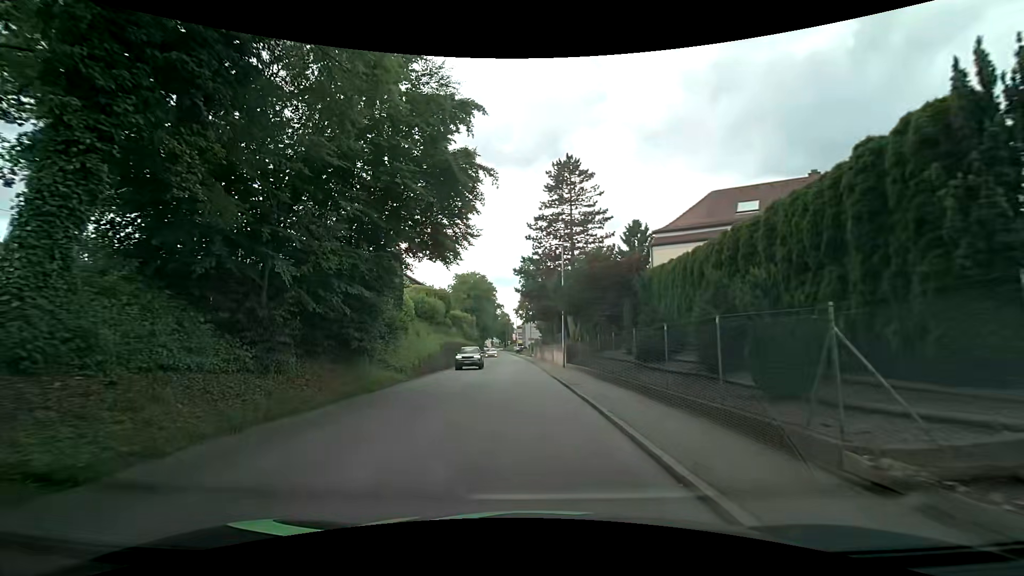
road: tertiary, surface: asphalt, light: Day
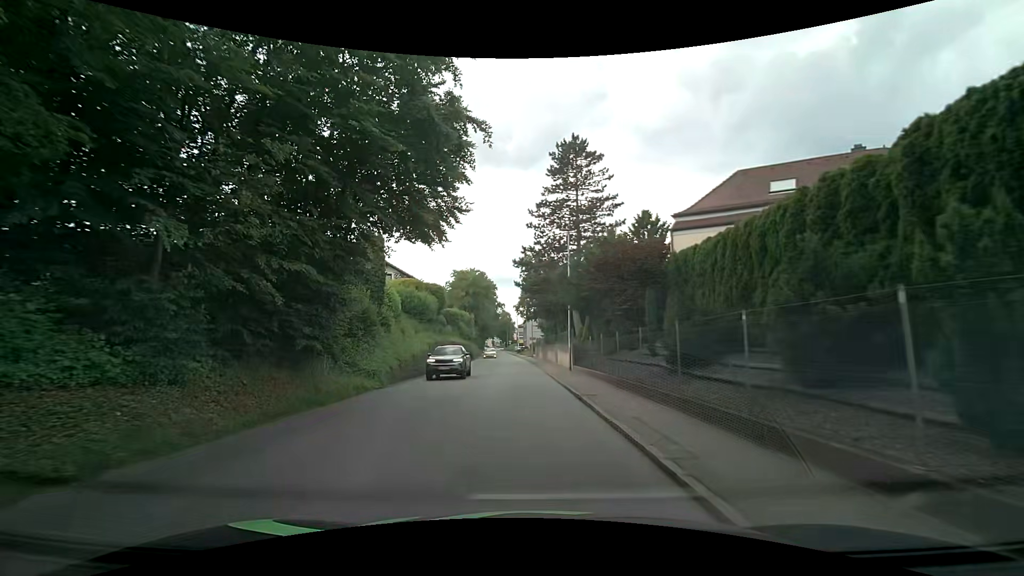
(0.0, +4.1) m; -1°
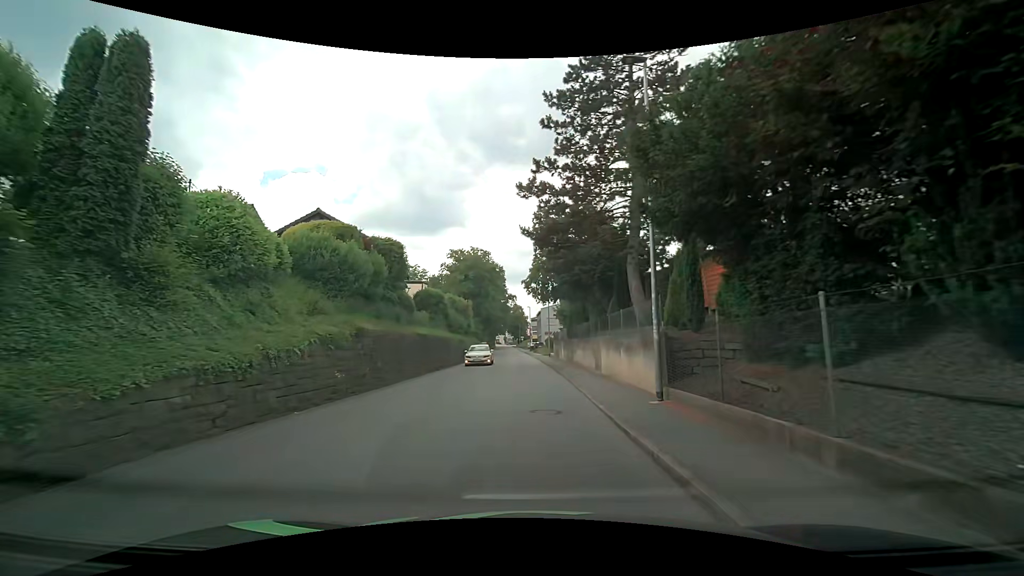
(-0.1, +17.2) m; -2°
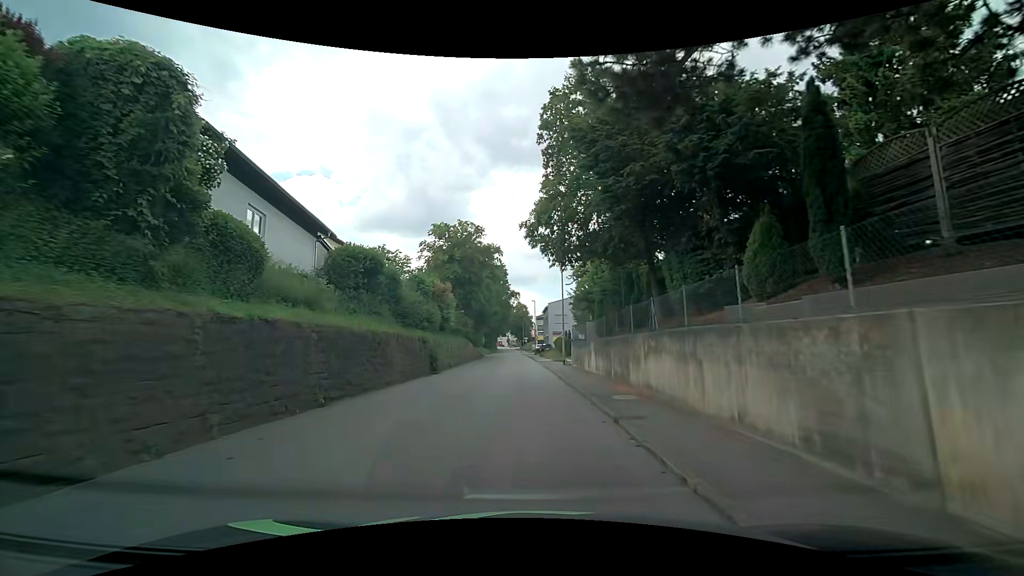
(0.0, +16.7) m; 0°
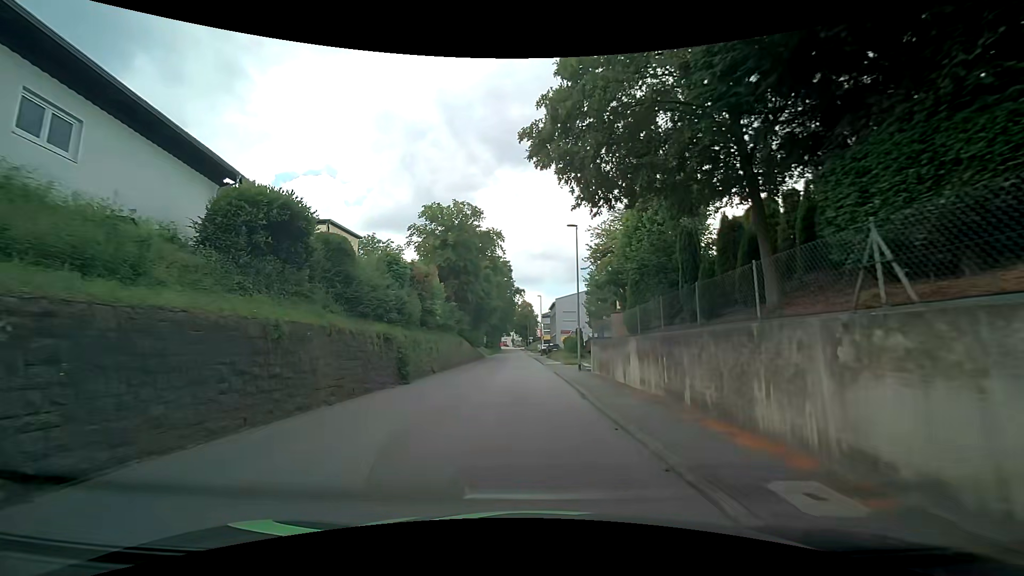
(0.0, +7.8) m; -1°
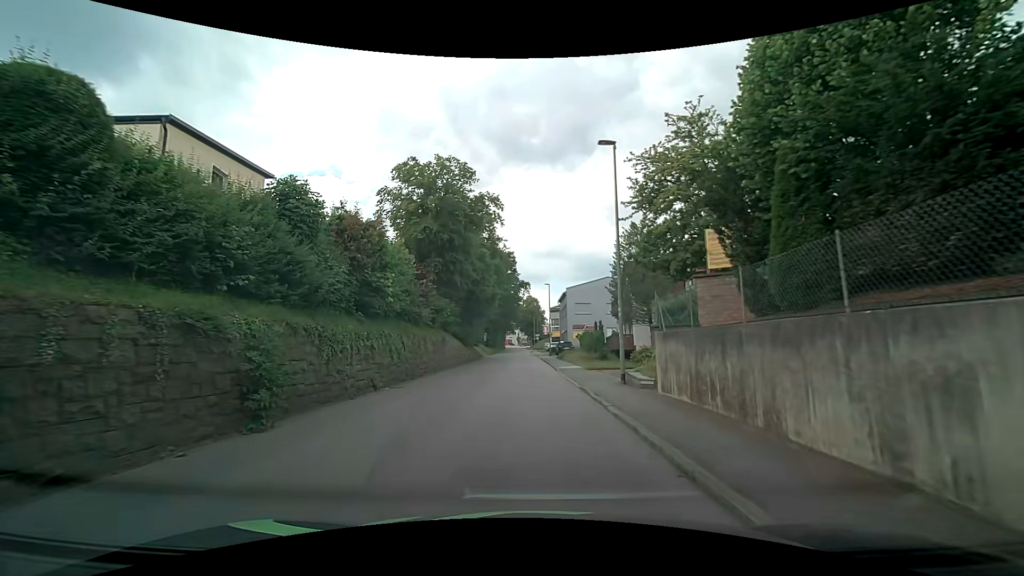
(0.0, +11.4) m; 0°
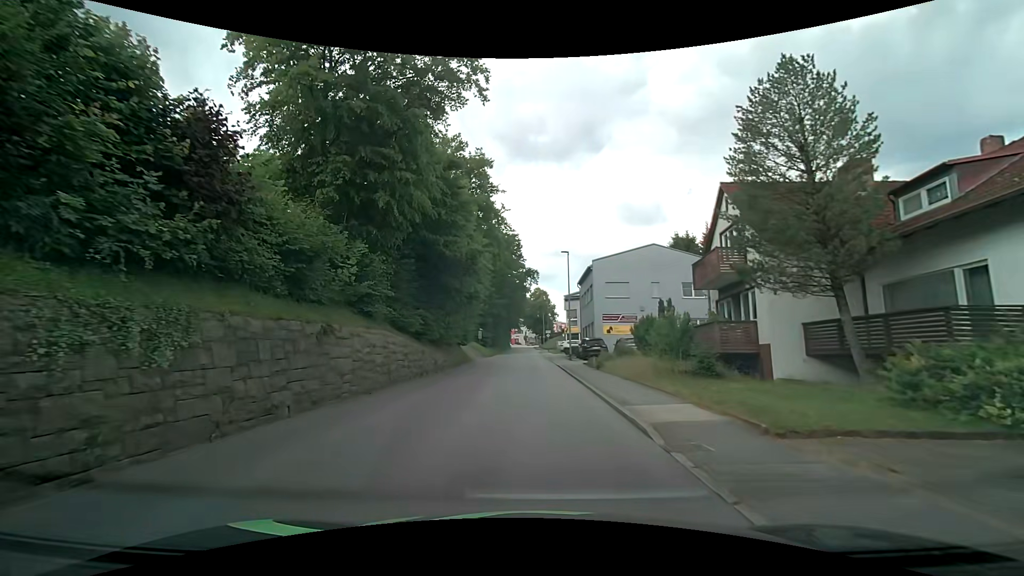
(-0.3, +19.6) m; -1°
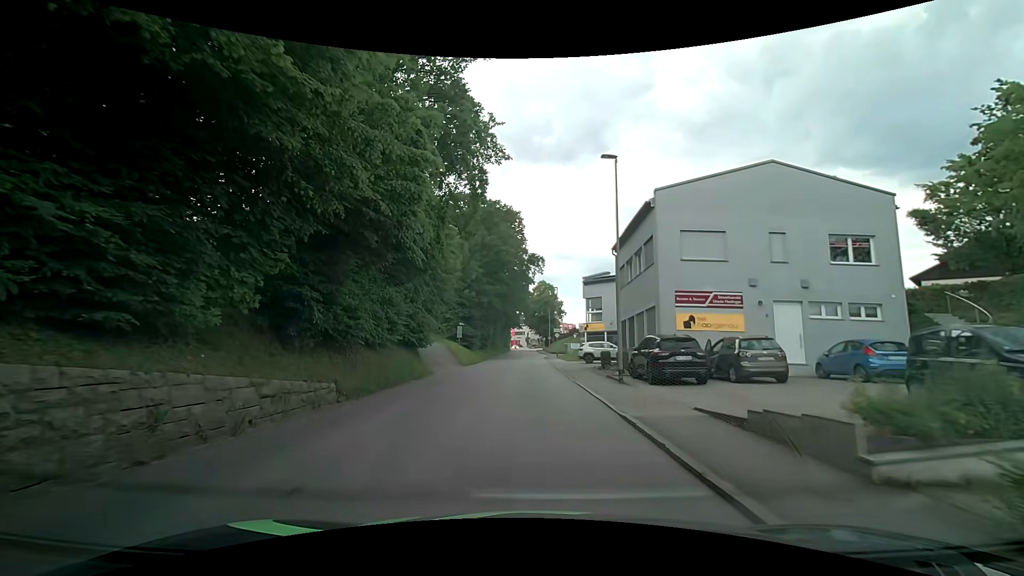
(-0.3, +20.1) m; 0°
